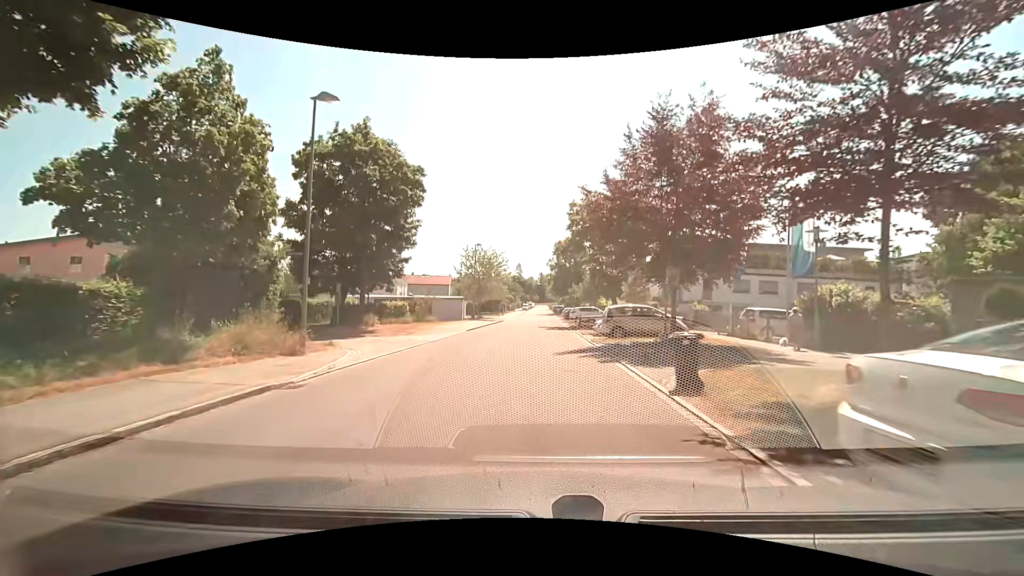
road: residential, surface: asphalt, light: Day
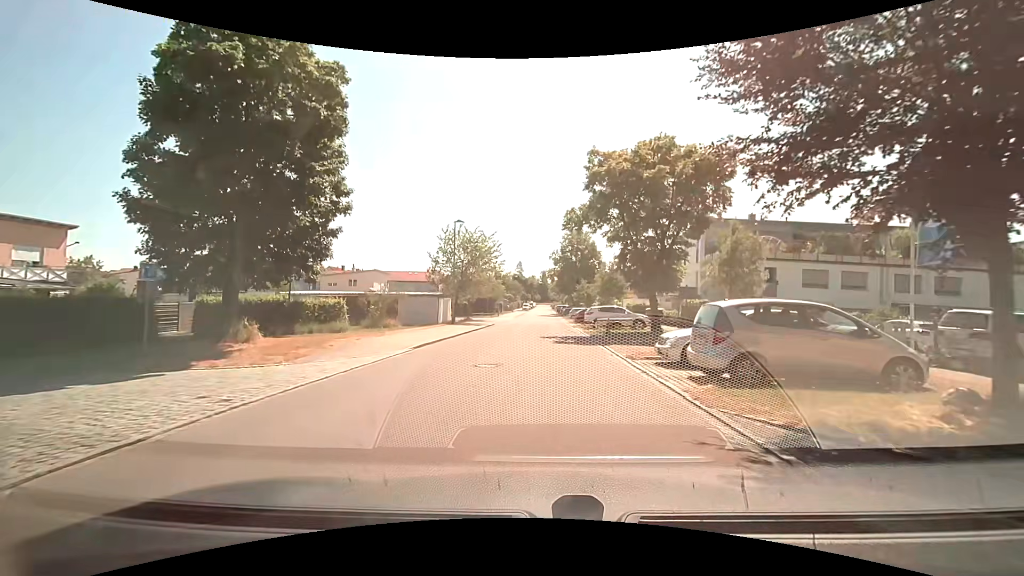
(0.0, +13.6) m; 0°
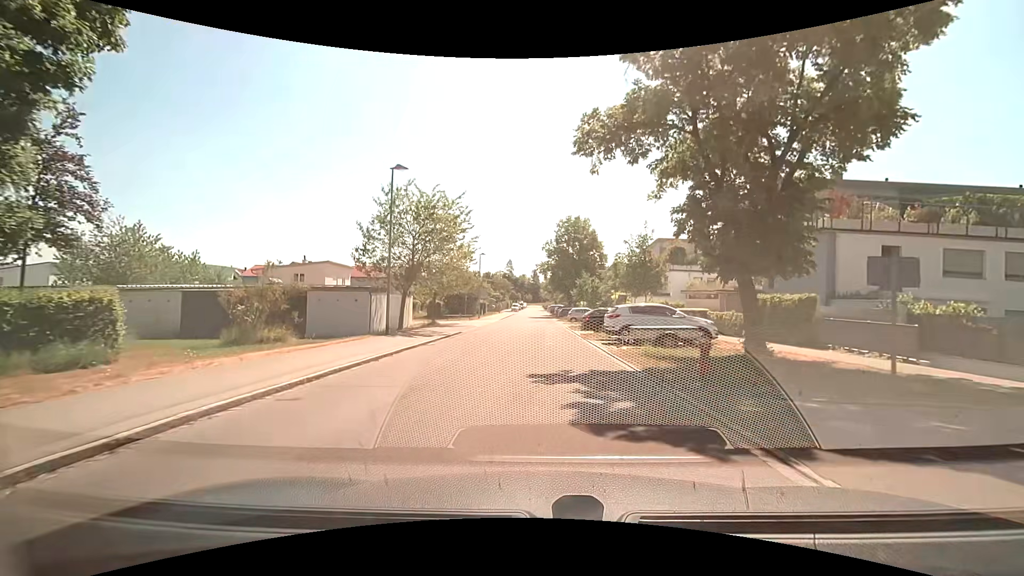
(+0.2, +14.2) m; +1°
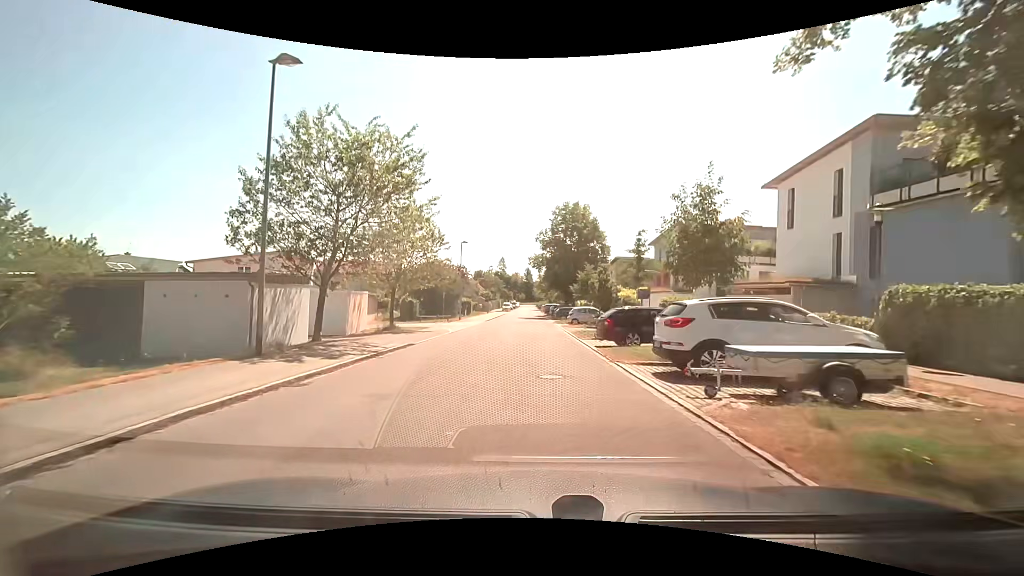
(0.0, +10.0) m; 0°
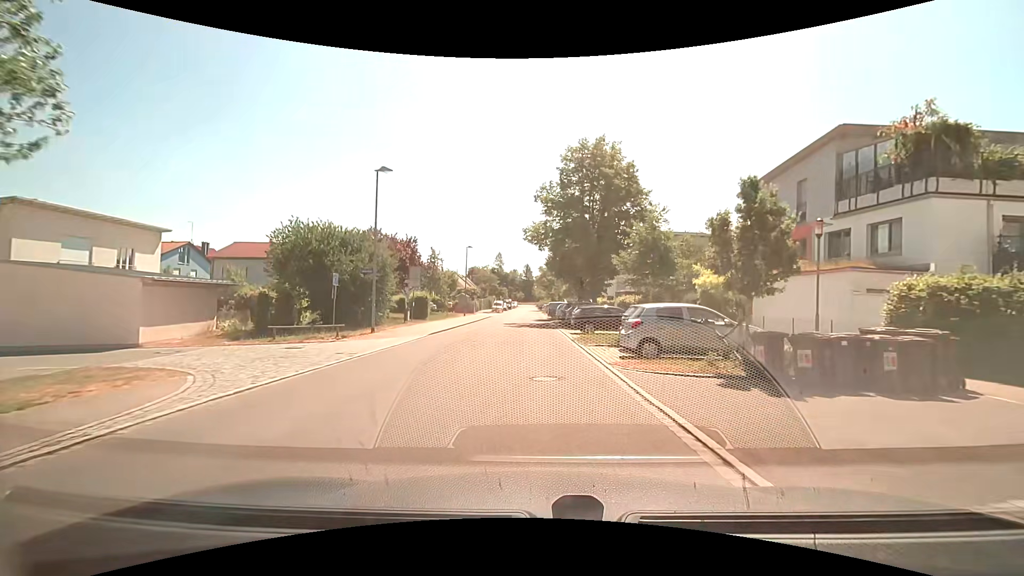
(+0.1, +25.9) m; 0°
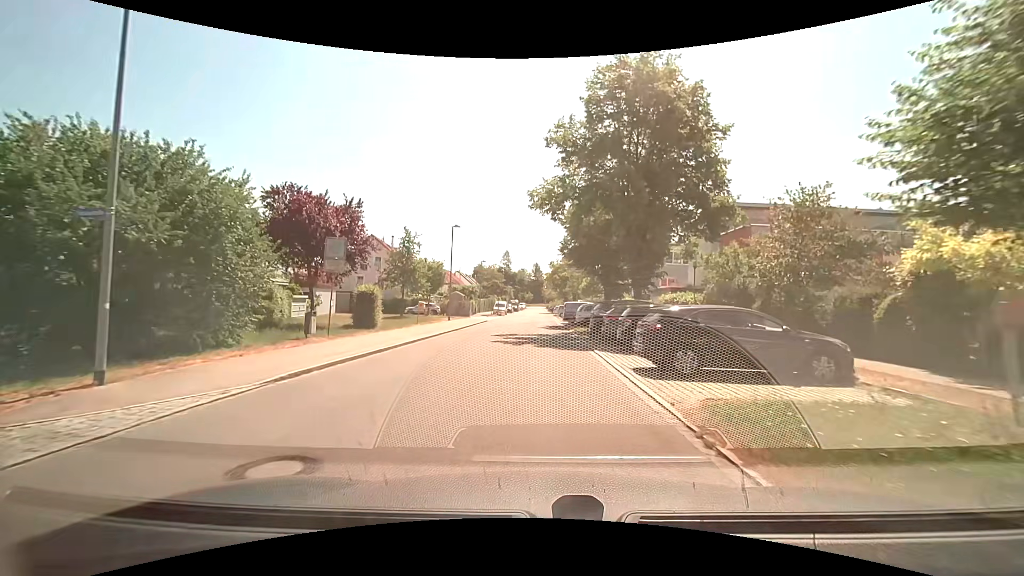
(-0.2, +15.0) m; -1°
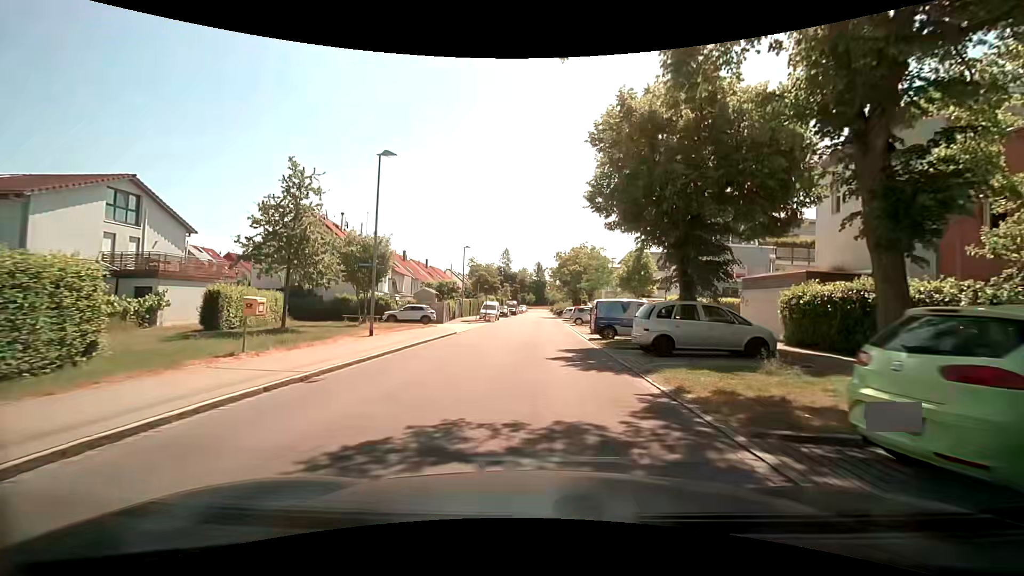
(-0.3, +19.7) m; 0°
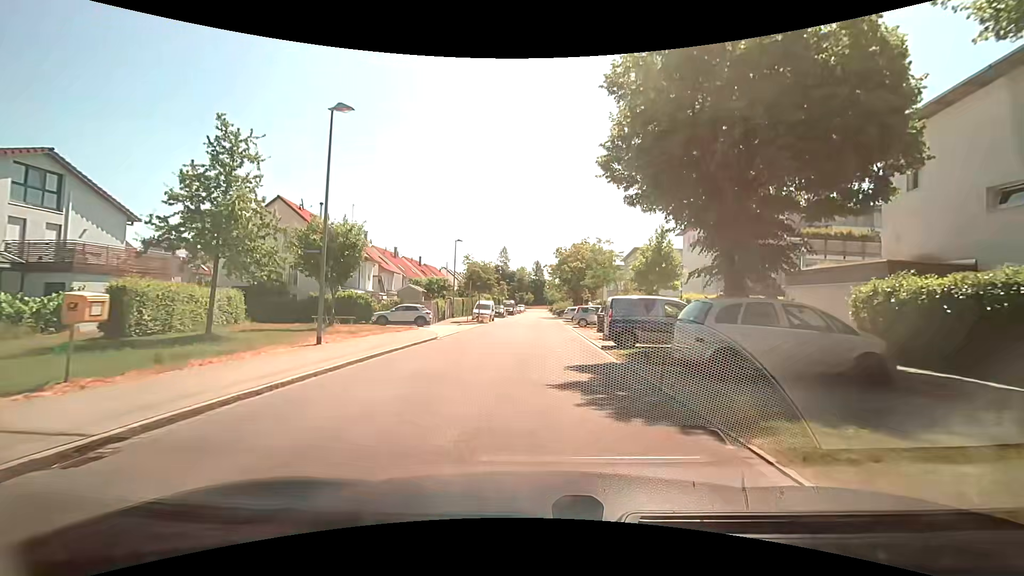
(0.0, +4.8) m; -1°
(0, +10) (0, +20) (0, +30) (+1, +40) (+1, +50) (+1, +60) (+1, +70) (+1, +80) (+1, +90) (+1, +100) m
